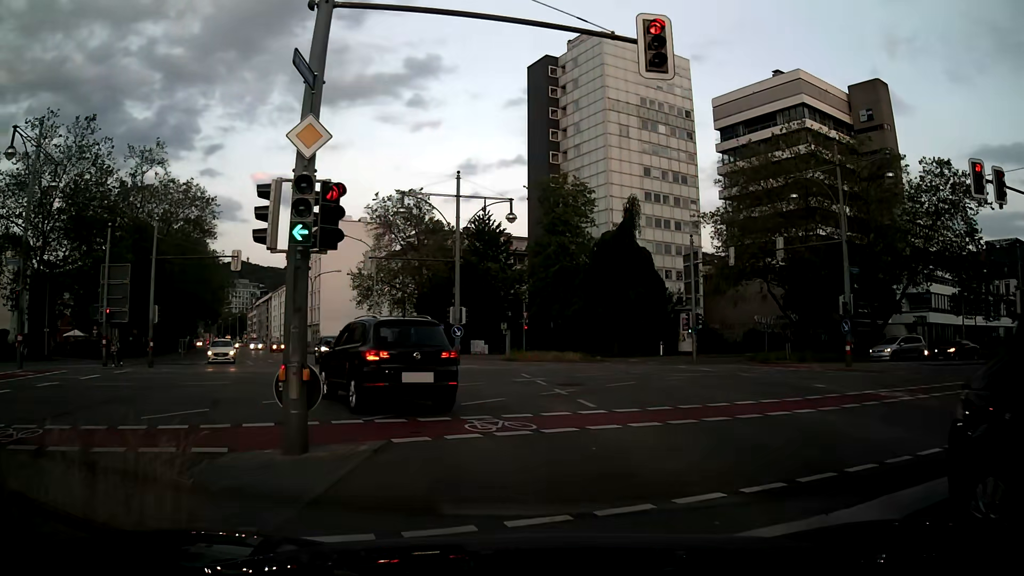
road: secondary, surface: asphalt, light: Day
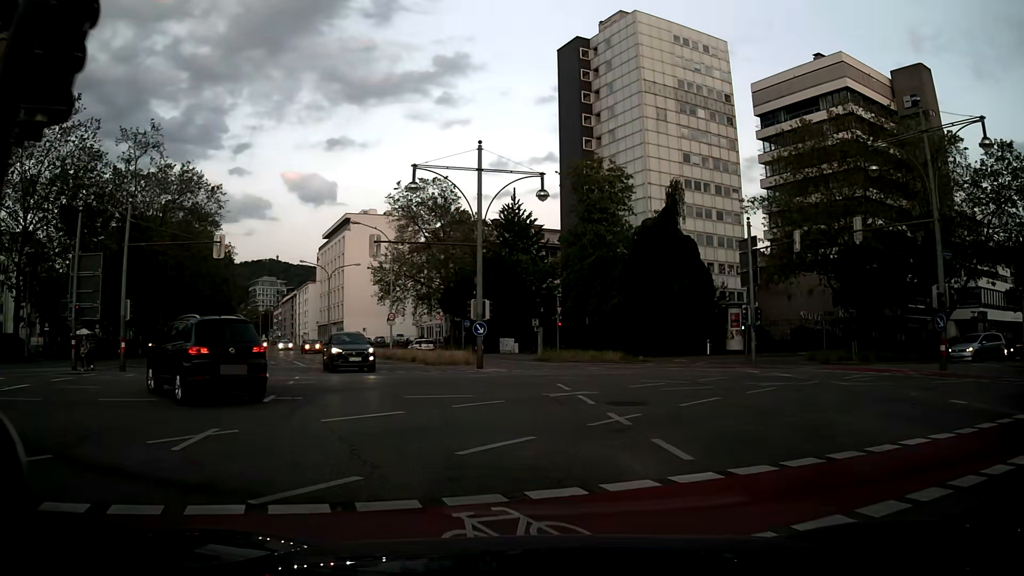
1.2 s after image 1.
(-0.1, +5.7) m; -3°
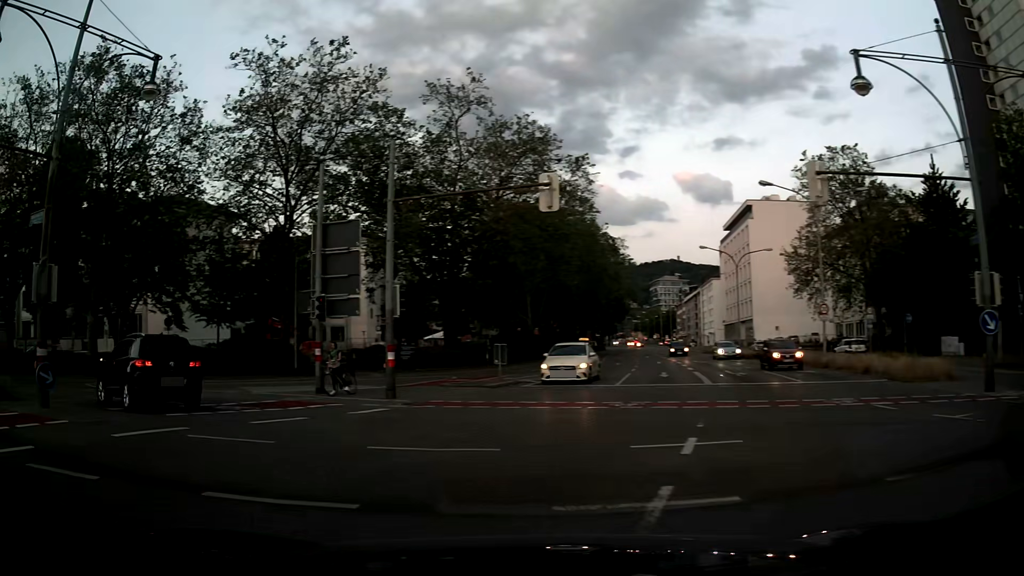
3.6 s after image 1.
(-3.2, +12.4) m; -34°
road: primary
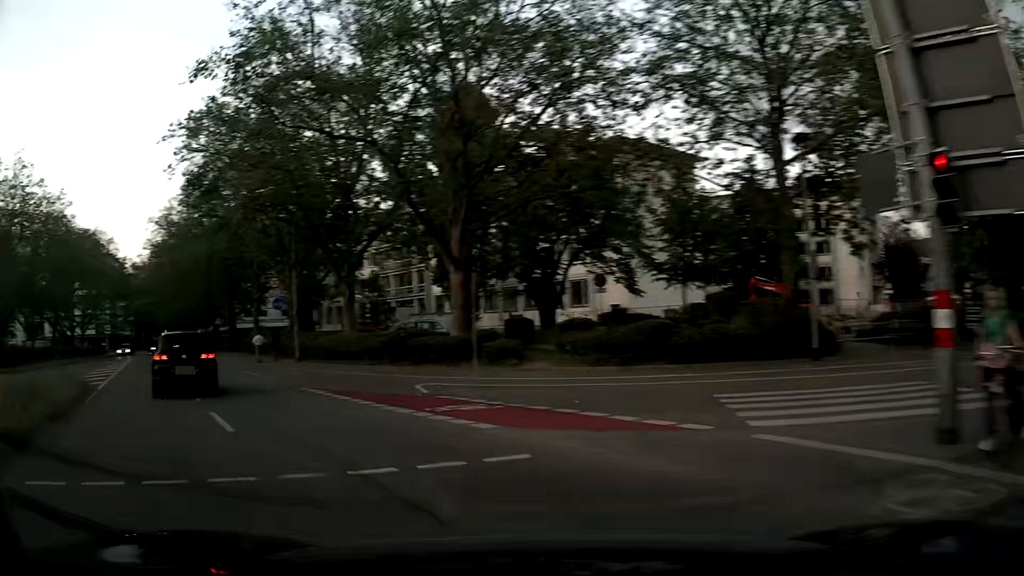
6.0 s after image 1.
(-4.9, +13.7) m; -42°
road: secondary
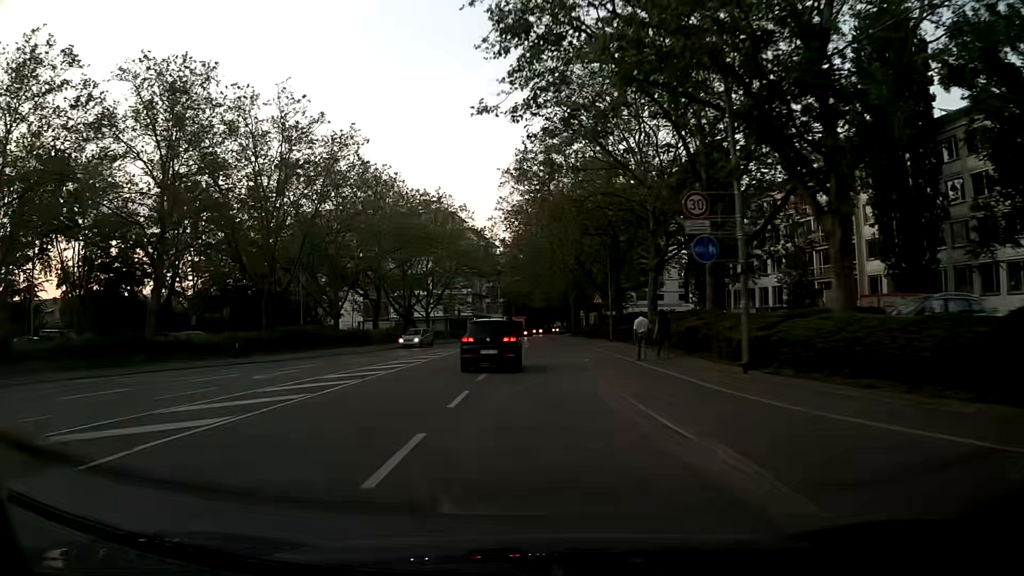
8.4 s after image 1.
(-5.5, +15.8) m; -32°
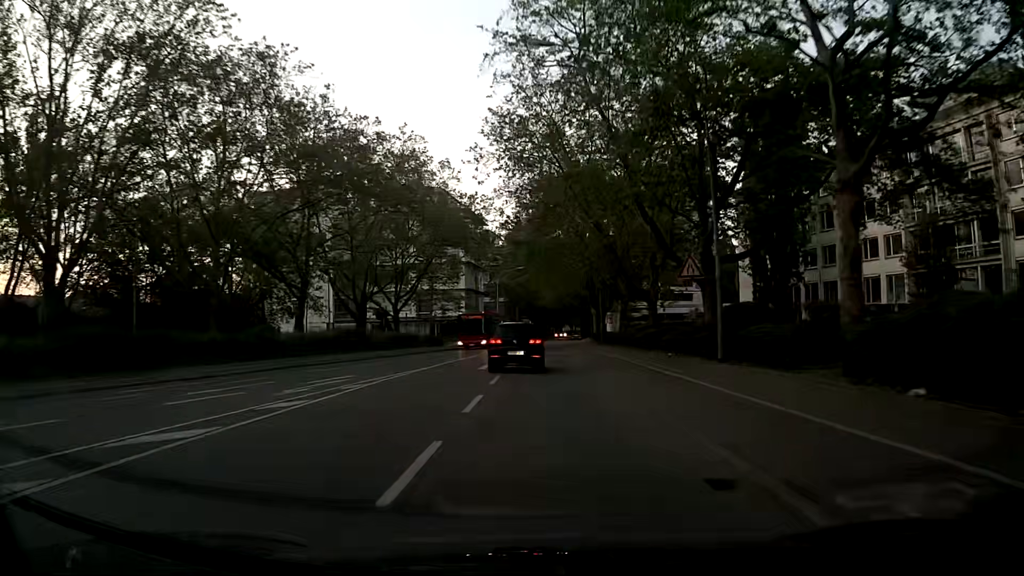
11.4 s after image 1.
(+0.1, +24.8) m; +1°
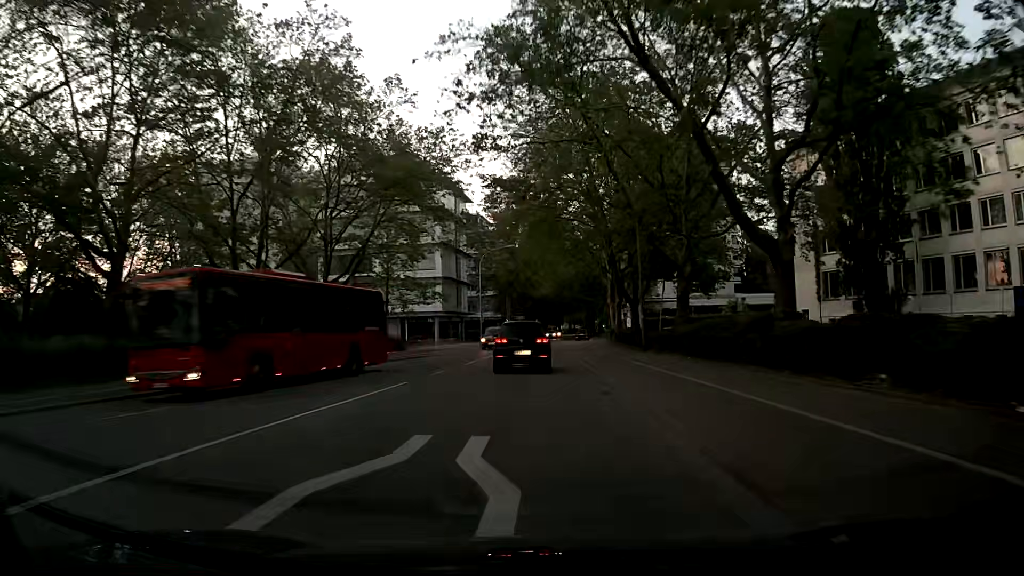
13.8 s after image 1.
(+0.1, +21.2) m; +1°
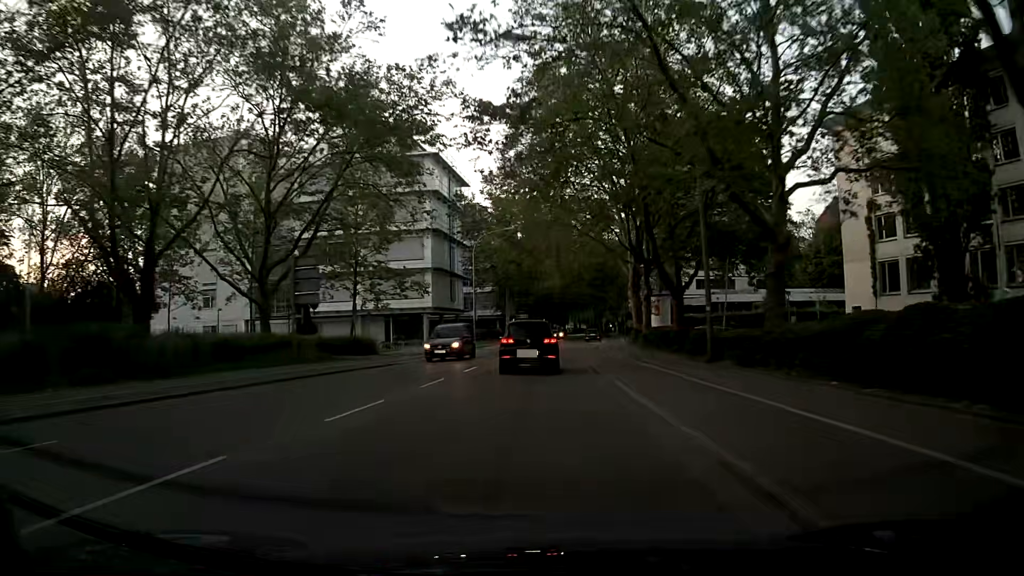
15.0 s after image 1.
(-0.1, +10.9) m; 0°
(0, +10) (0, +20) (-1, +30) (0, +40) (+1, +50) (+1, +60) (+2, +70) (+3, +80) (+4, +90) (+4, +100) m
